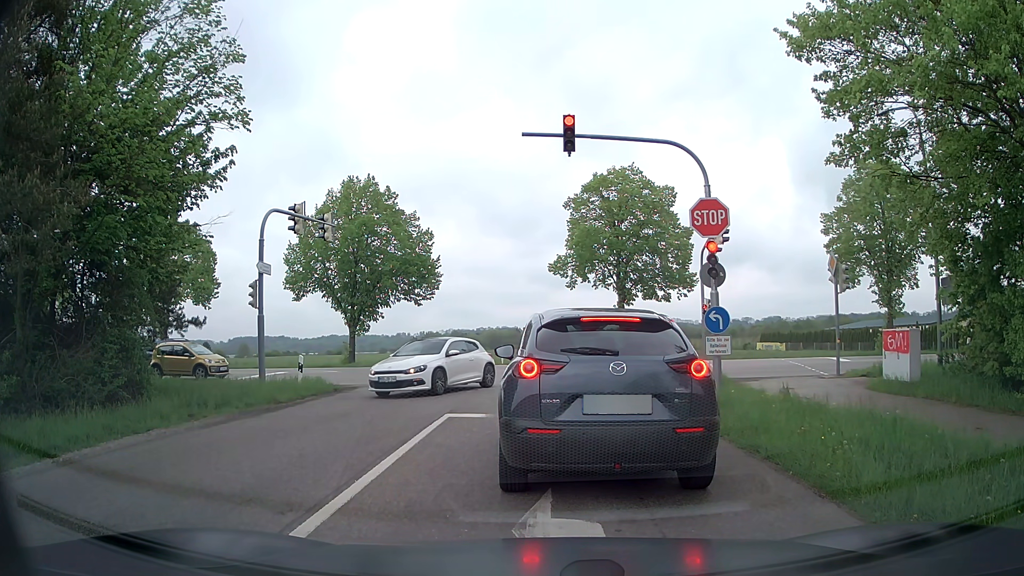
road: tertiary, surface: asphalt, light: Day
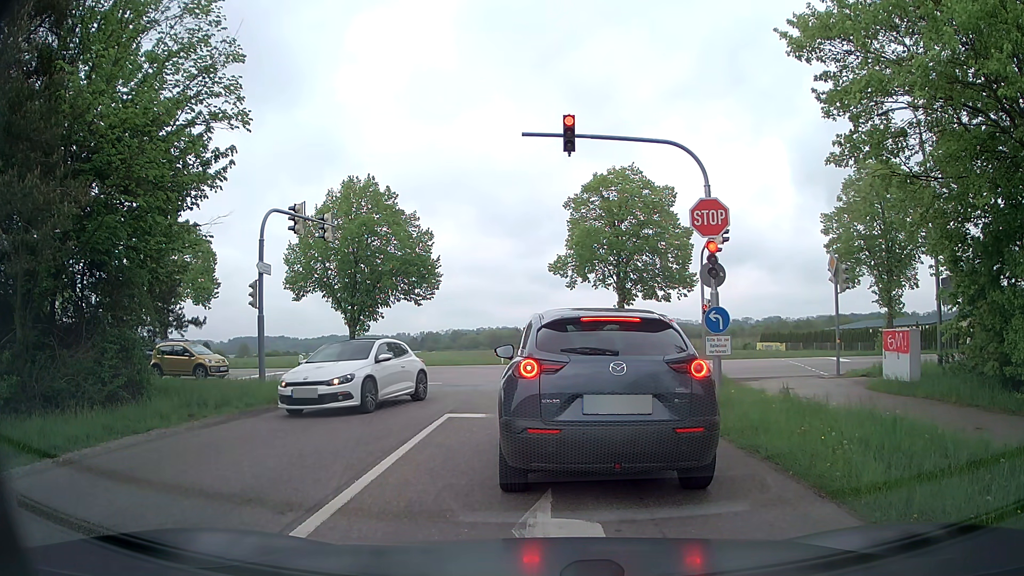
(0.0, 0.0) m; 0°
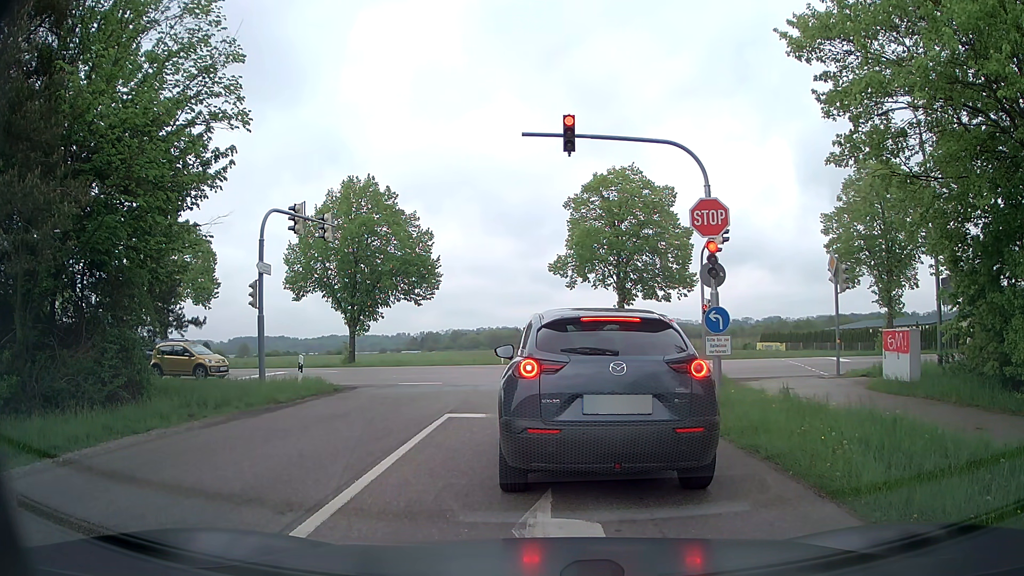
(0.0, 0.0) m; 0°
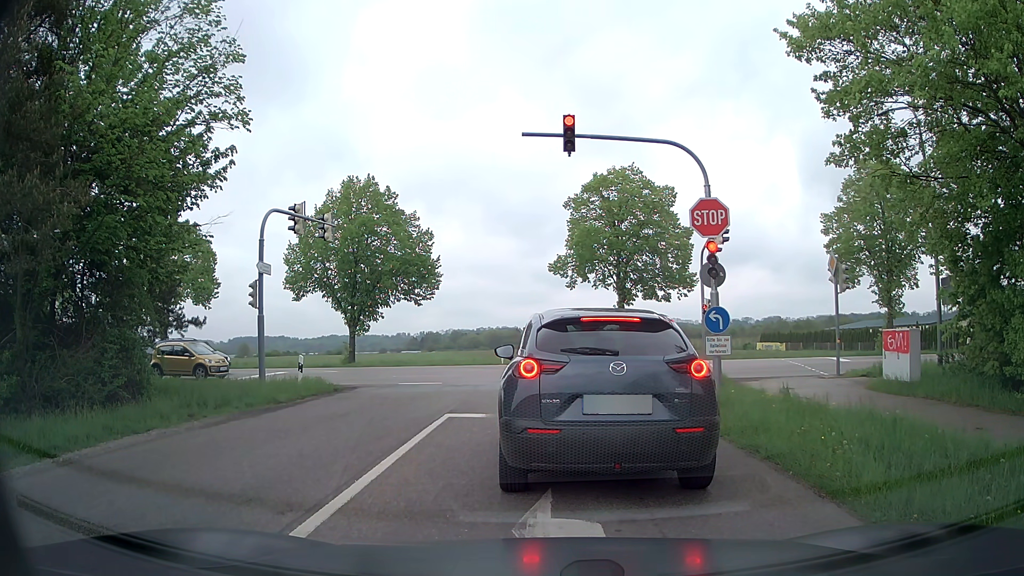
(0.0, 0.0) m; 0°
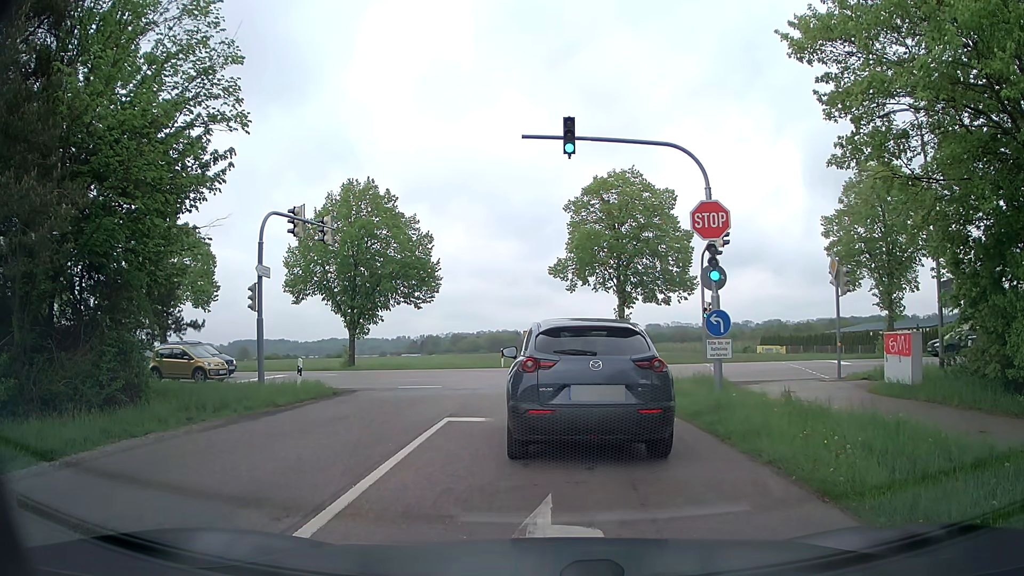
(0.0, +0.1) m; 0°
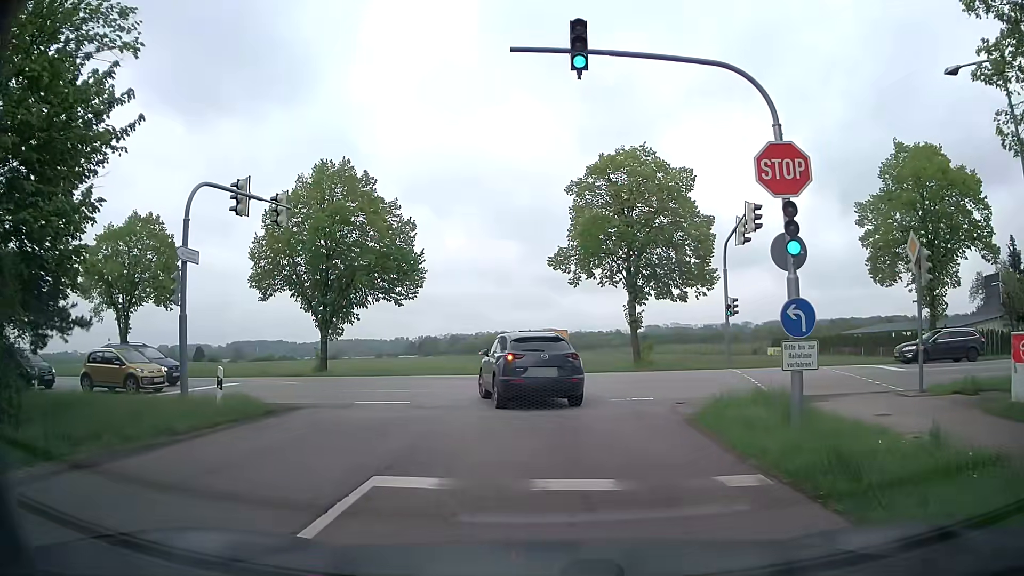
(+0.1, +5.3) m; +2°
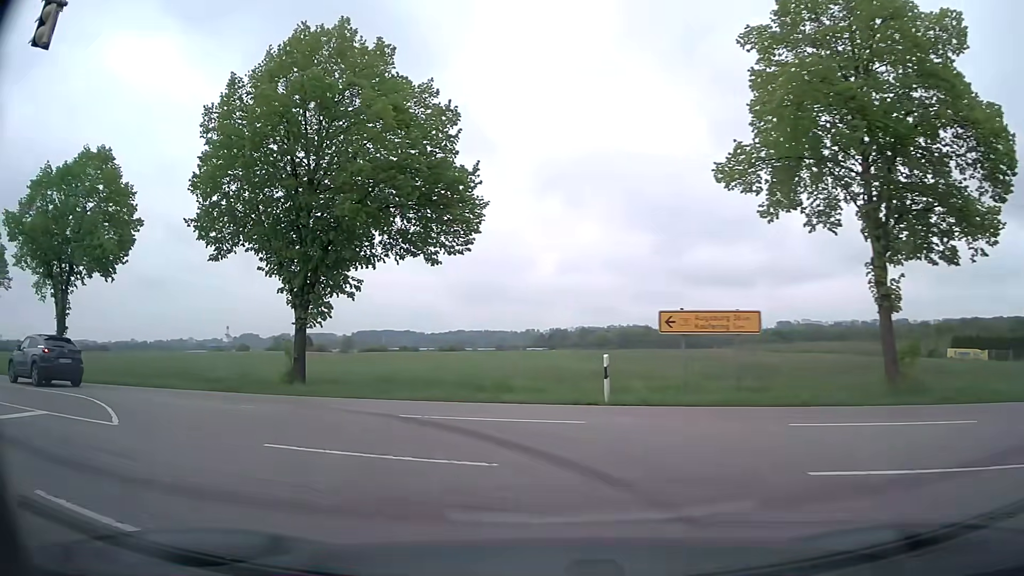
(-0.6, +16.5) m; -11°
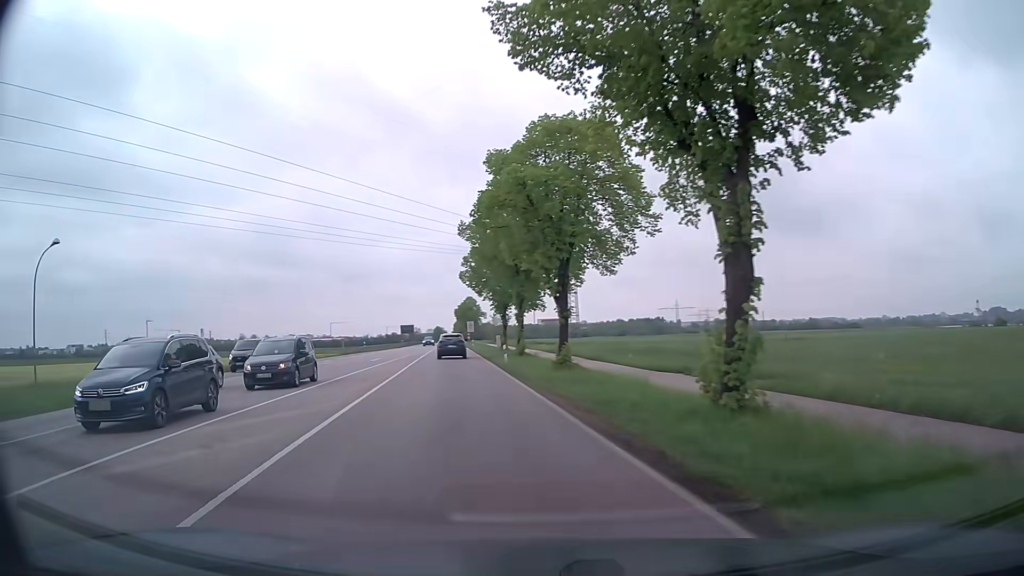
(-11.8, +16.8) m; -65°
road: secondary
(-1, +10) (-3, +20) (-4, +30) (-5, +40) (-7, +50) (-8, +59) (-10, +69) (-11, +79) (-13, +89) (-14, +99) m
